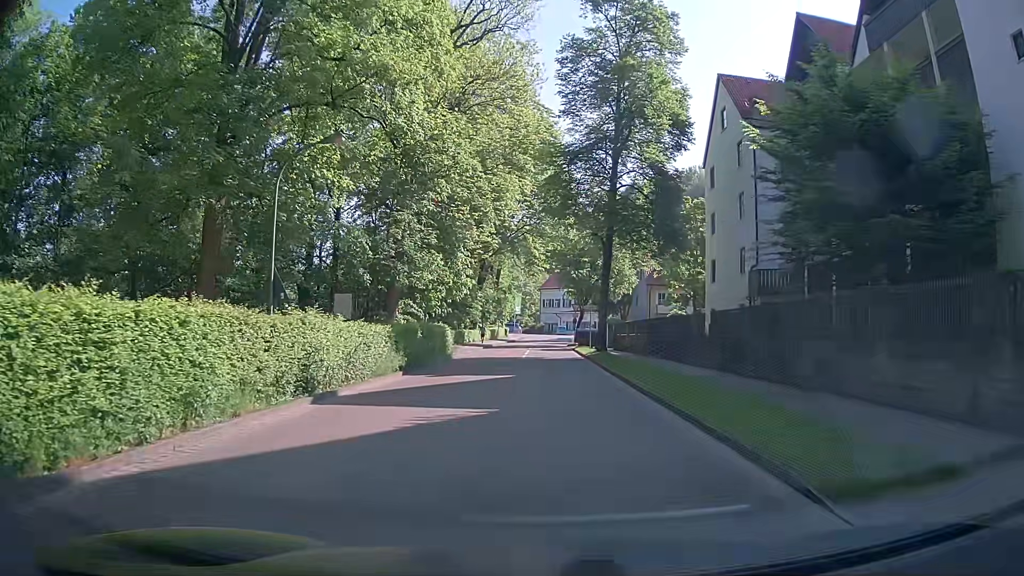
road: residential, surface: asphalt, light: Day
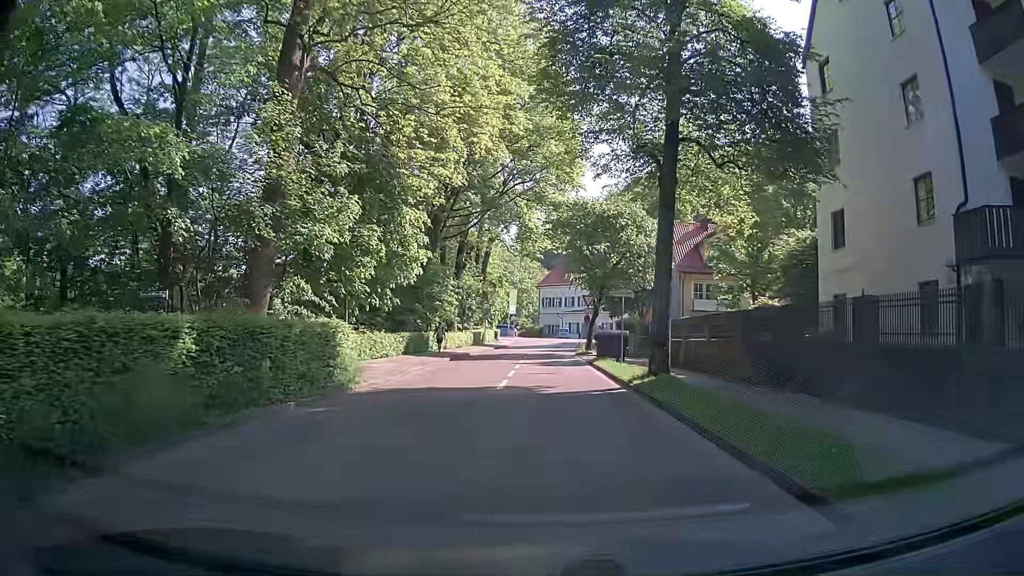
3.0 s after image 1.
(0.0, +17.2) m; 0°
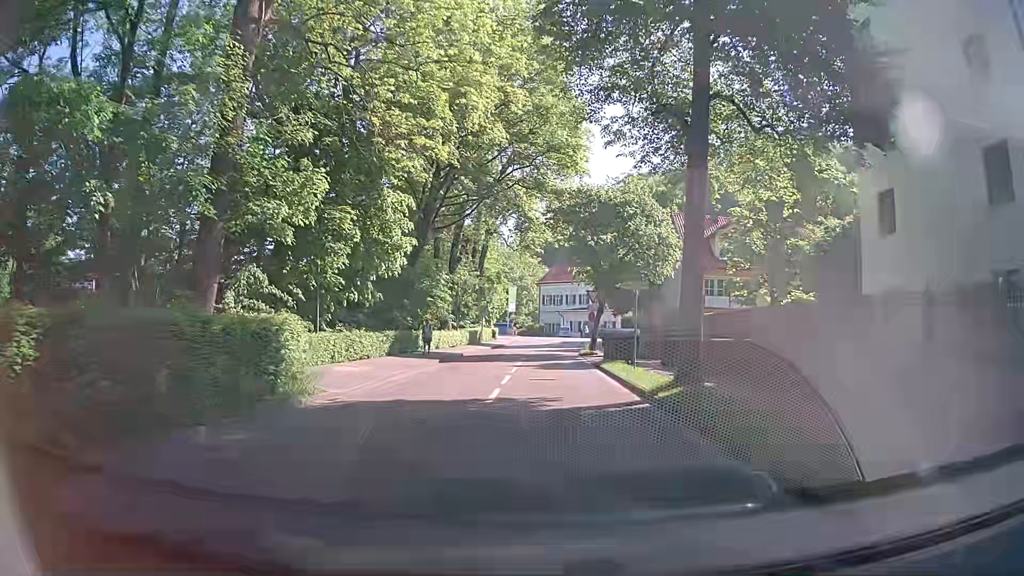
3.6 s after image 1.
(0.0, +3.4) m; +1°
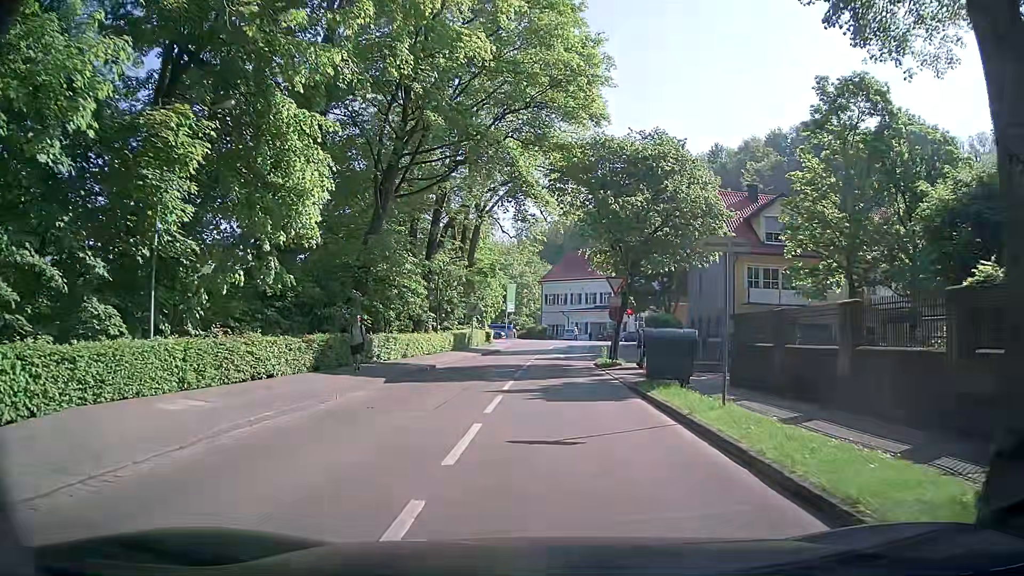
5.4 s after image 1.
(-0.4, +10.3) m; -3°
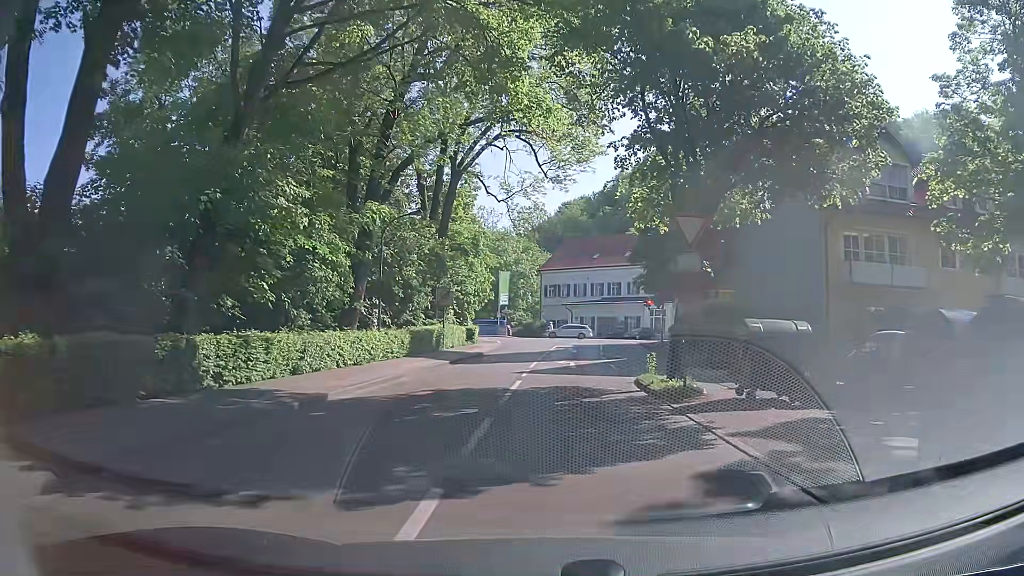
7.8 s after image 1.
(0.0, +13.7) m; +1°
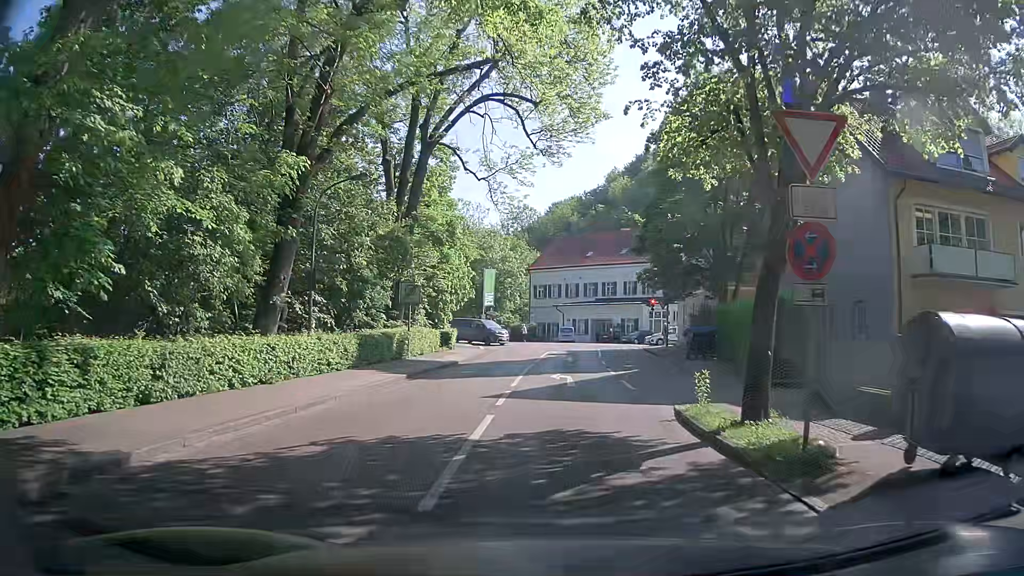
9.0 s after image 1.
(-0.1, +6.6) m; +1°
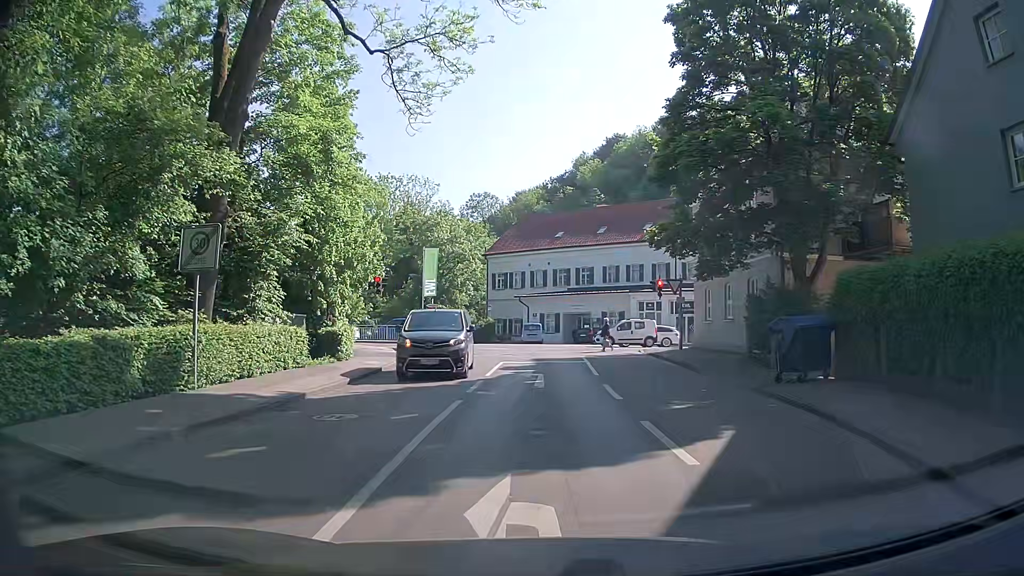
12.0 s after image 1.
(+0.2, +15.7) m; +2°
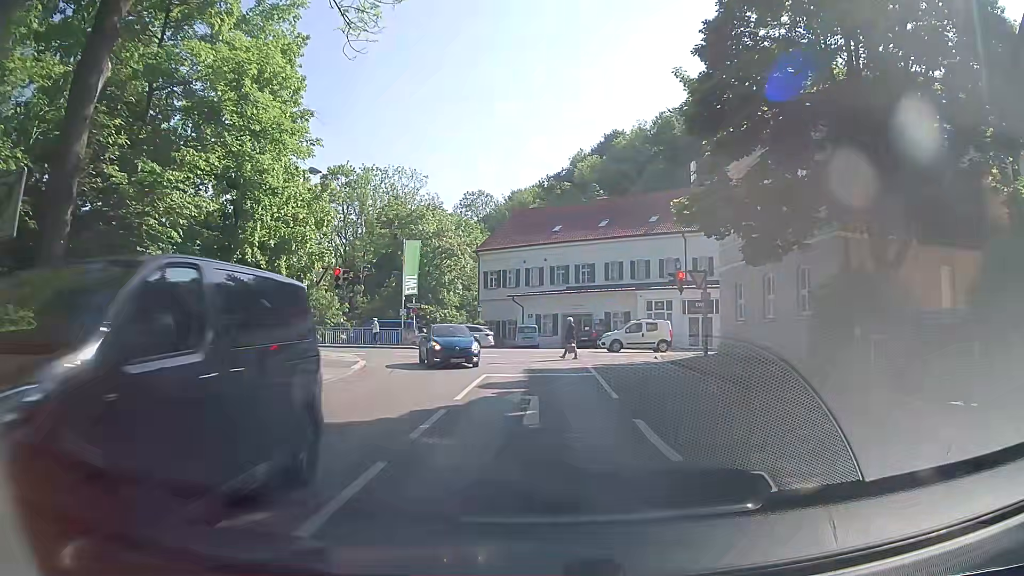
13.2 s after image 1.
(0.0, +5.9) m; -1°
